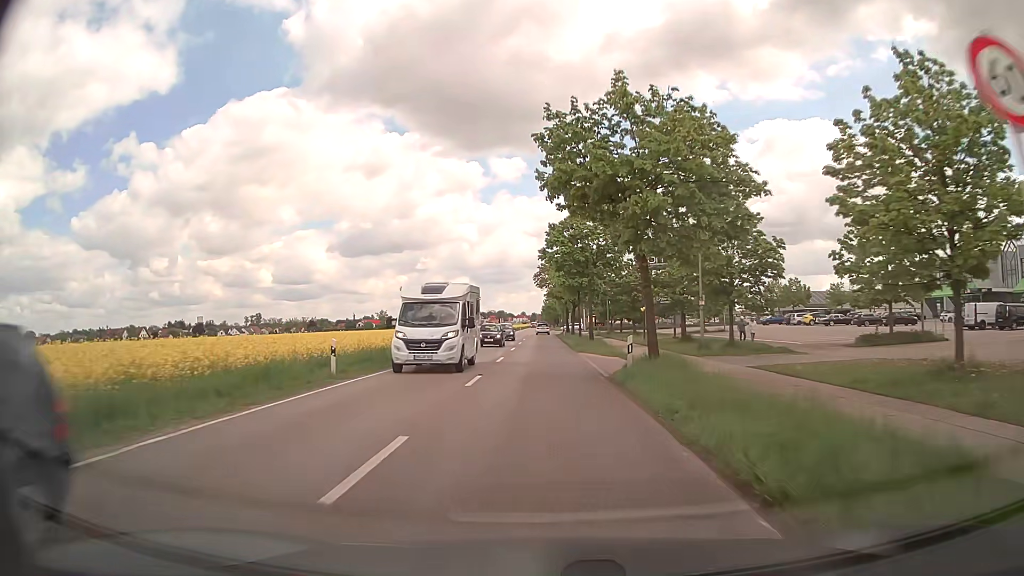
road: secondary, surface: asphalt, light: Day
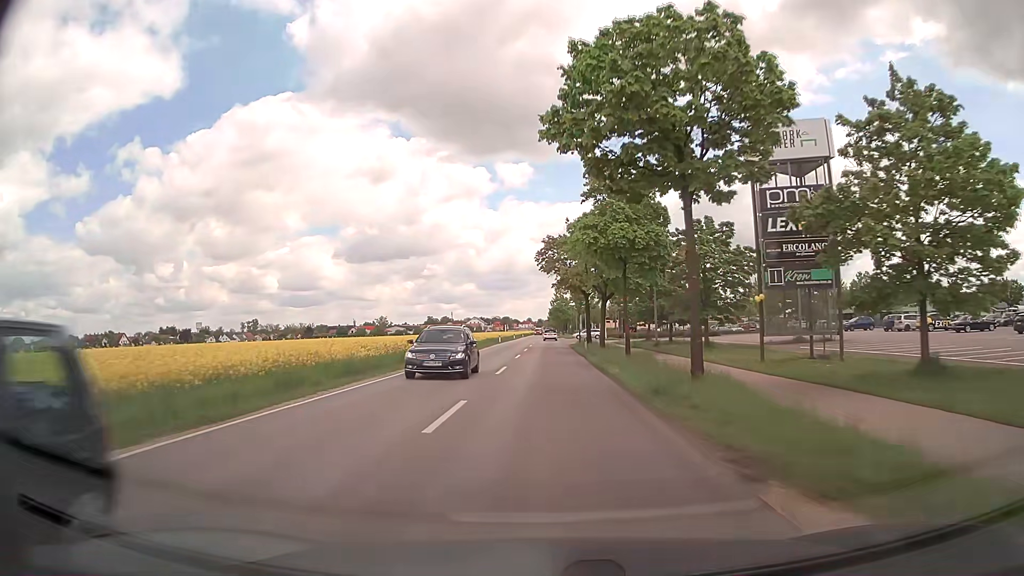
(-0.1, +27.5) m; -1°
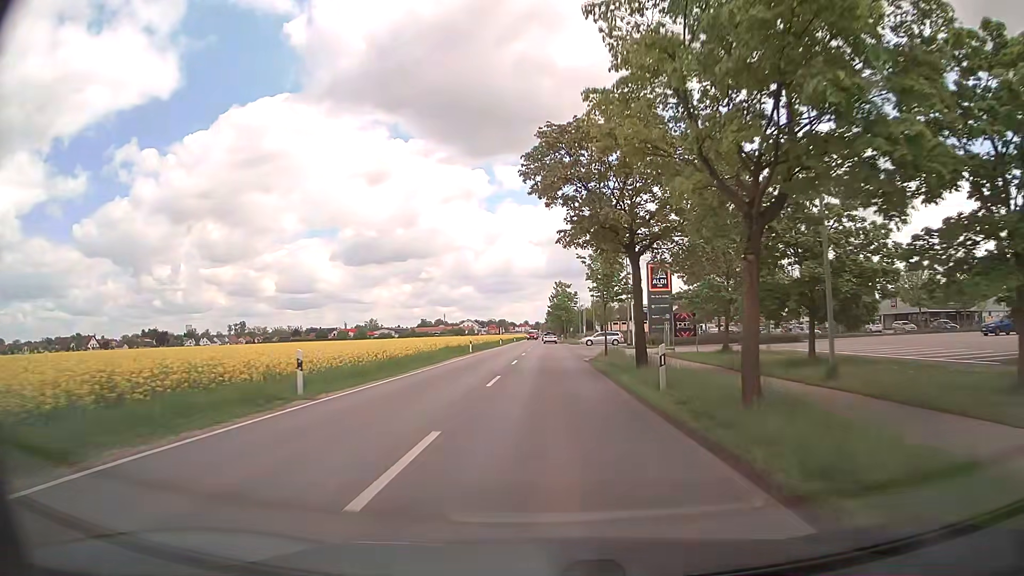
(+0.1, +27.9) m; 0°
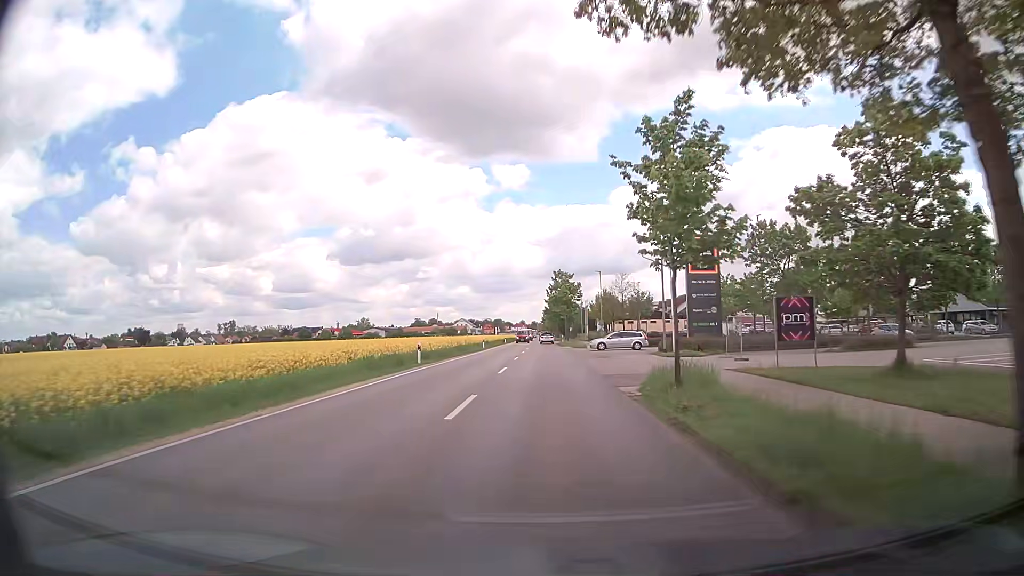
(0.0, +18.7) m; +1°
(0, +10) (0, +20) (0, +30) (0, +40) (0, +50) (0, +60) (0, +70) (0, +80) (0, +90) (-1, +100) m
